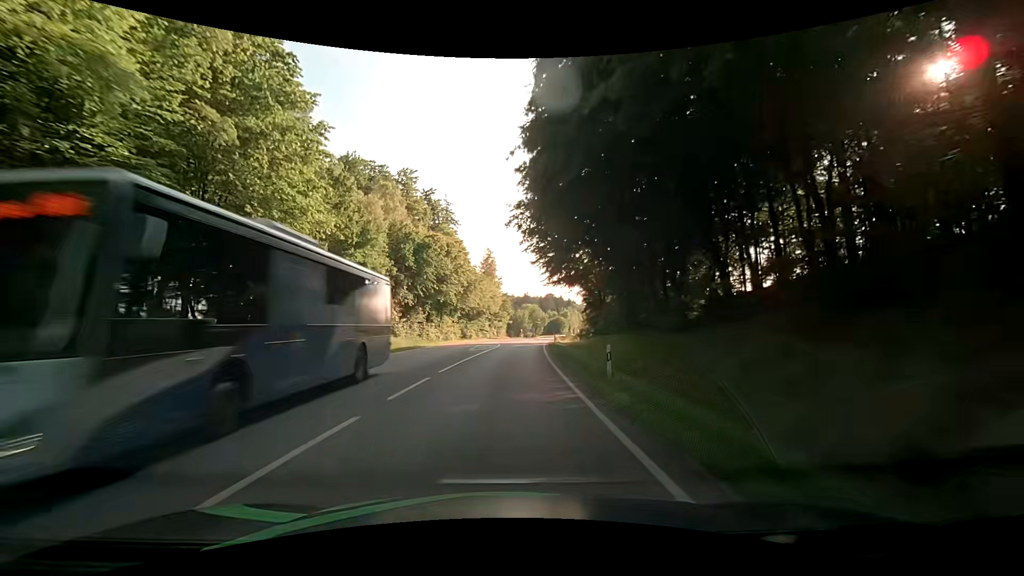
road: secondary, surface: asphalt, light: Day
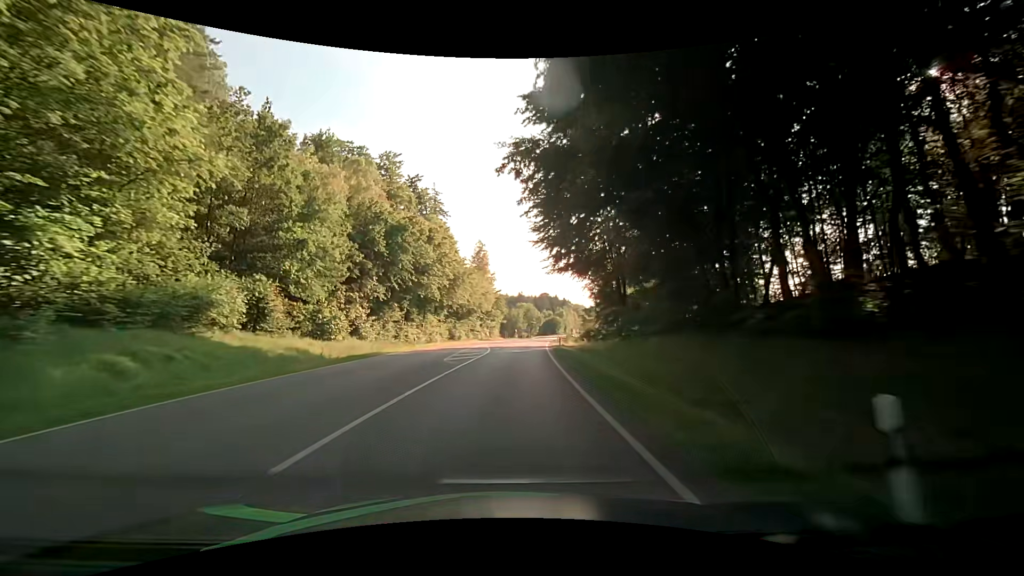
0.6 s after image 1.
(+0.1, +10.8) m; +1°
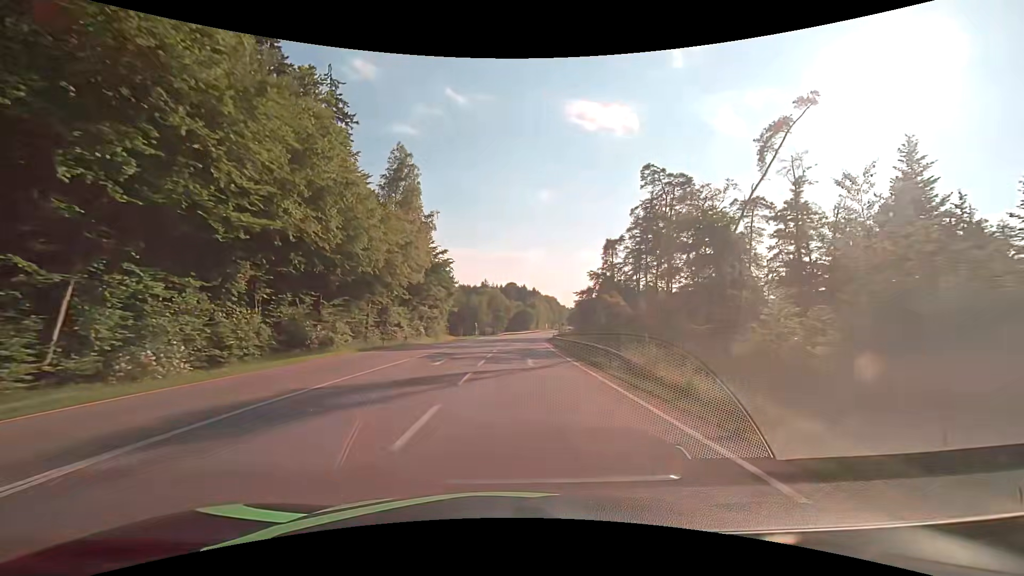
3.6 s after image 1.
(+1.6, +54.1) m; +4°
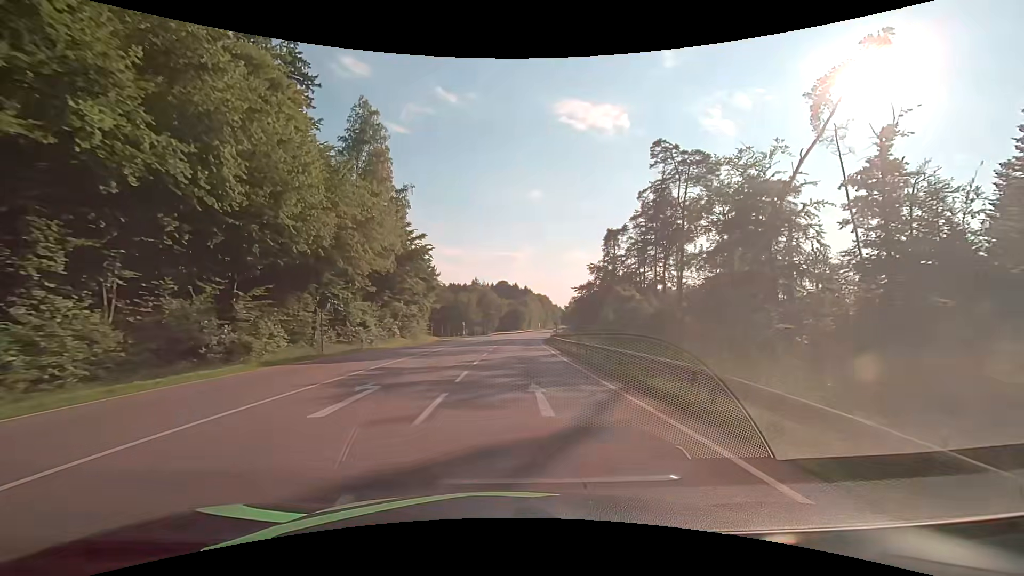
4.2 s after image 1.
(+0.2, +10.8) m; +1°
